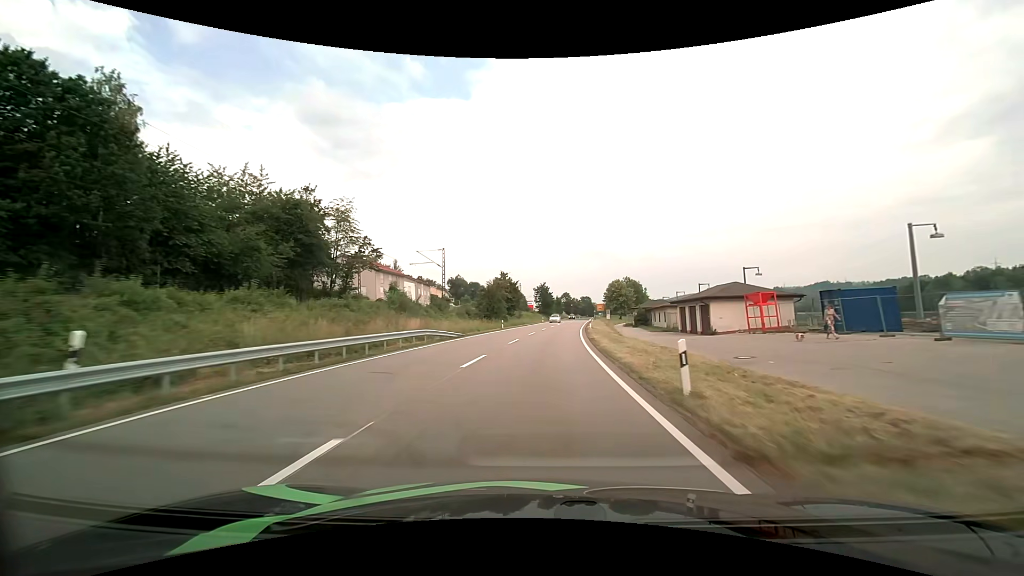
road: primary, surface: asphalt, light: Day
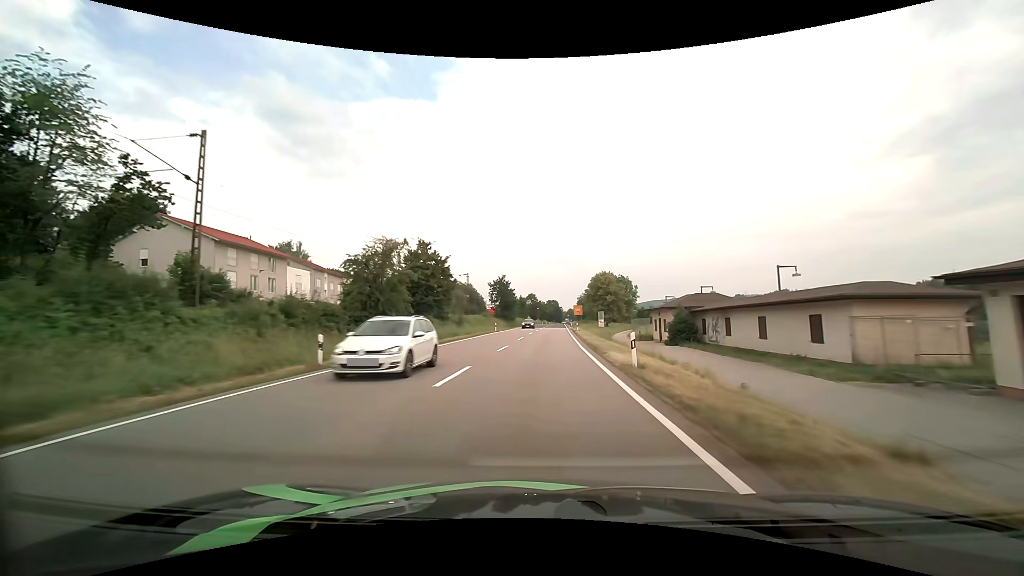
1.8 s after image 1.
(+1.6, +39.1) m; +4°
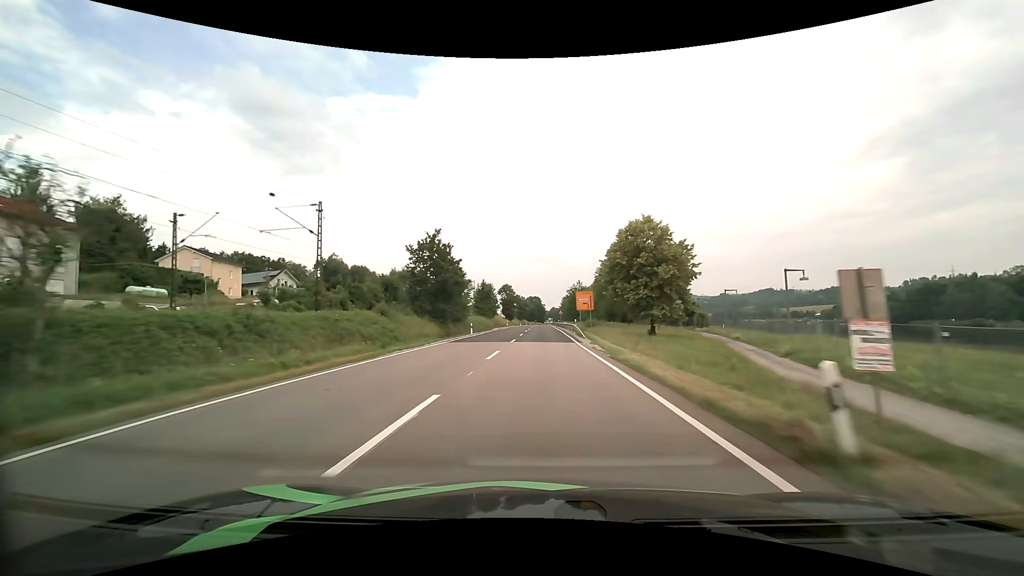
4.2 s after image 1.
(+1.4, +53.8) m; +2°
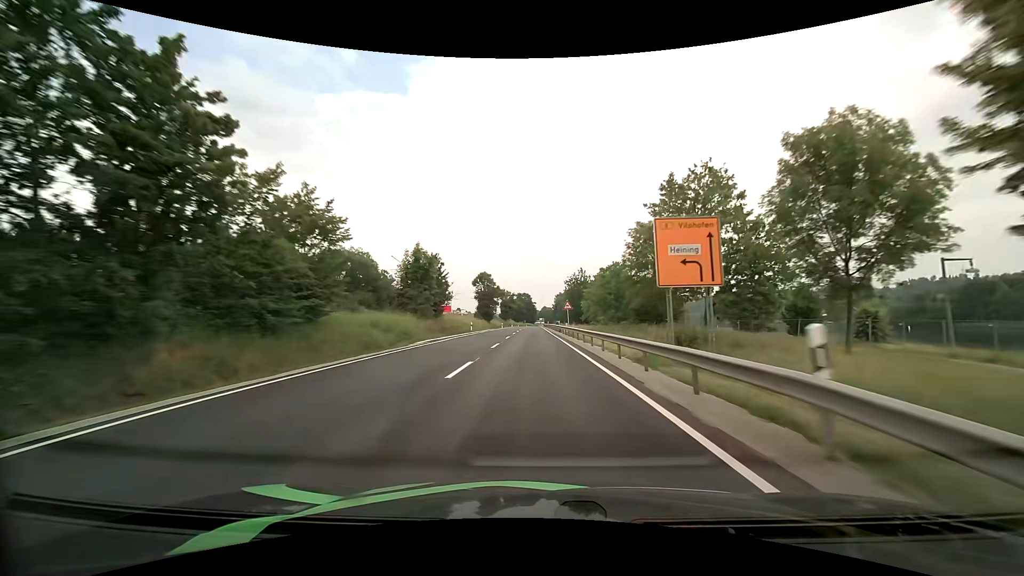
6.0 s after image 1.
(+0.4, +41.5) m; +1°
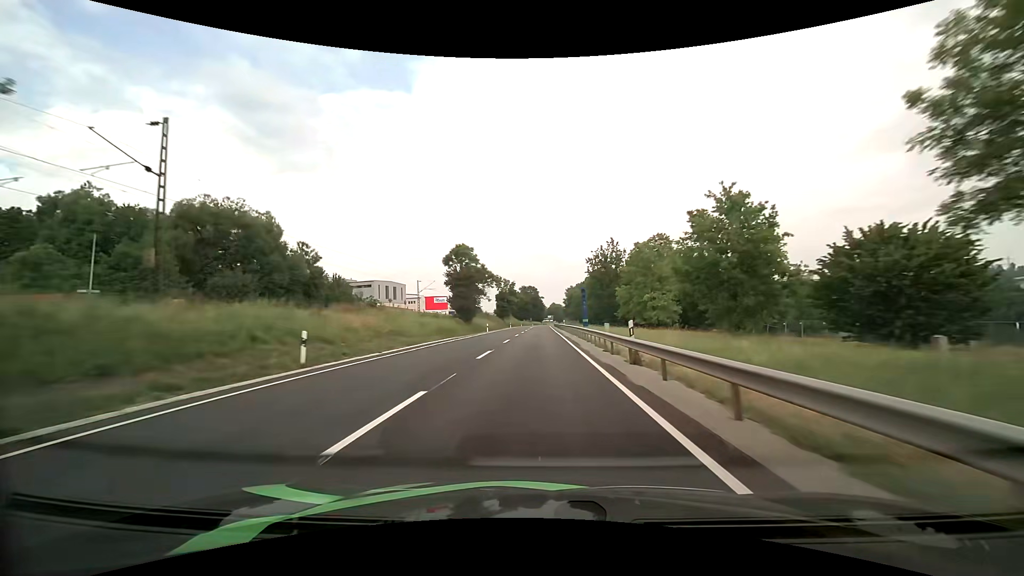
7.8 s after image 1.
(-0.2, +42.4) m; -1°
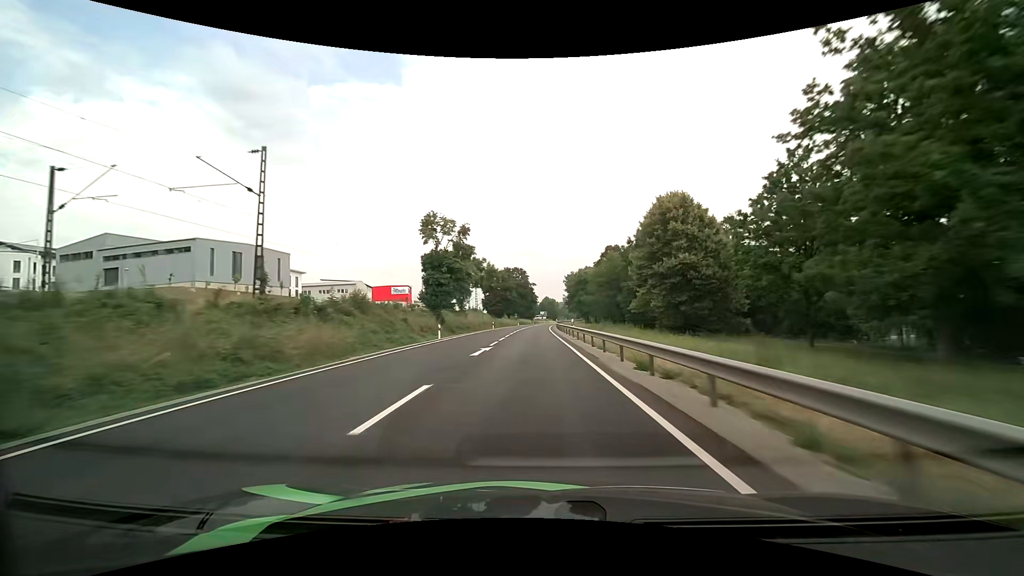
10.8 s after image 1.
(+0.2, +71.5) m; +1°
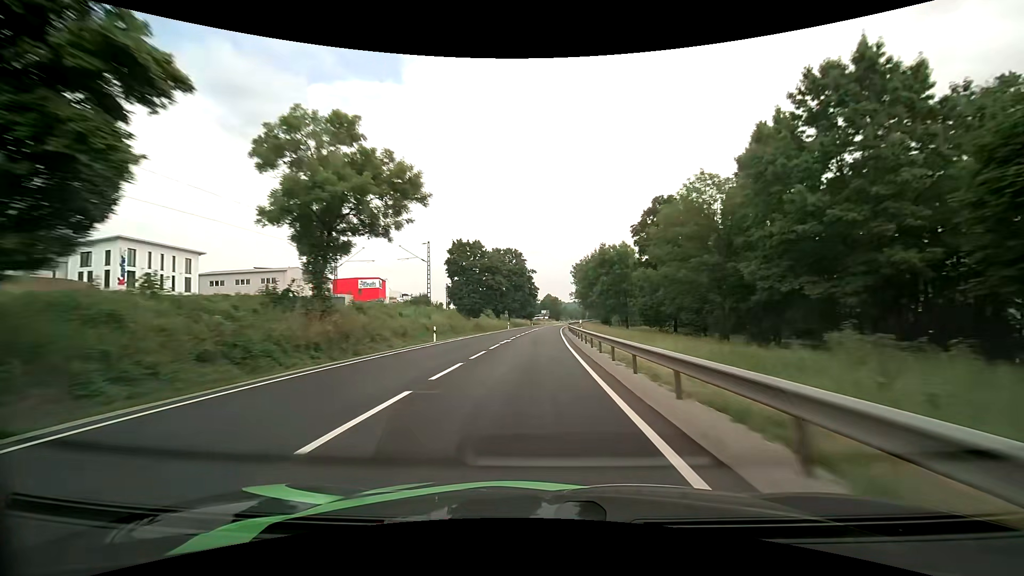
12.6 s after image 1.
(0.0, +43.4) m; 0°
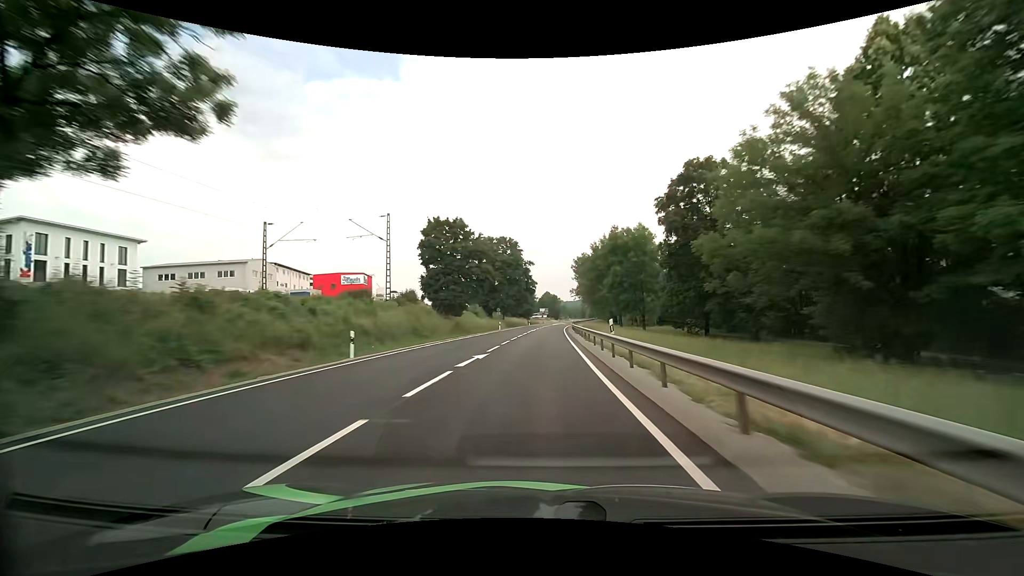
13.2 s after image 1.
(+0.1, +14.5) m; +1°
(0, +10) (0, +20) (0, +30) (0, +40) (+1, +50) (+1, +60) (+2, +70) (+2, +80) (+3, +90) (+4, +100) m
